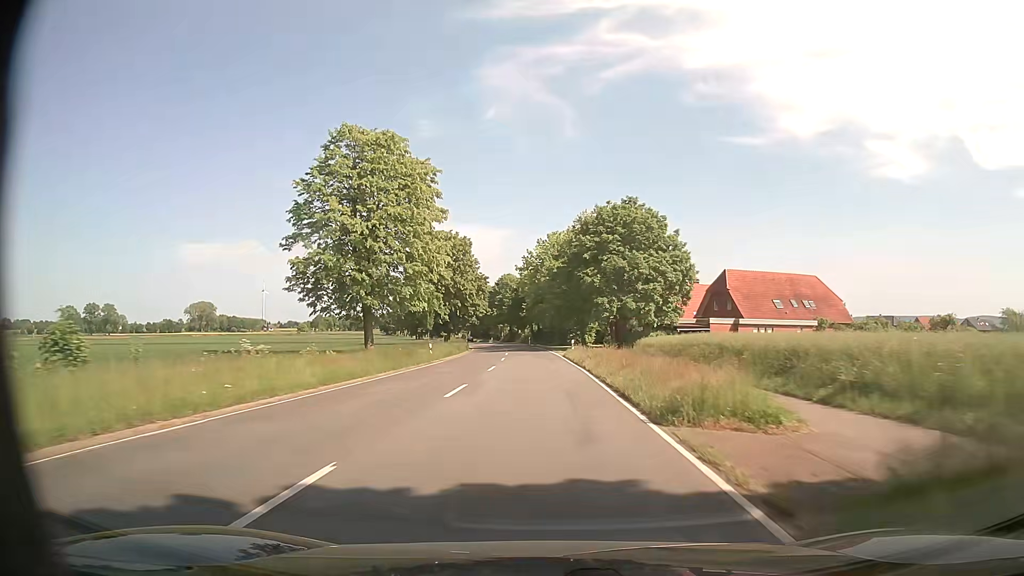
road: secondary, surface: asphalt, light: Day
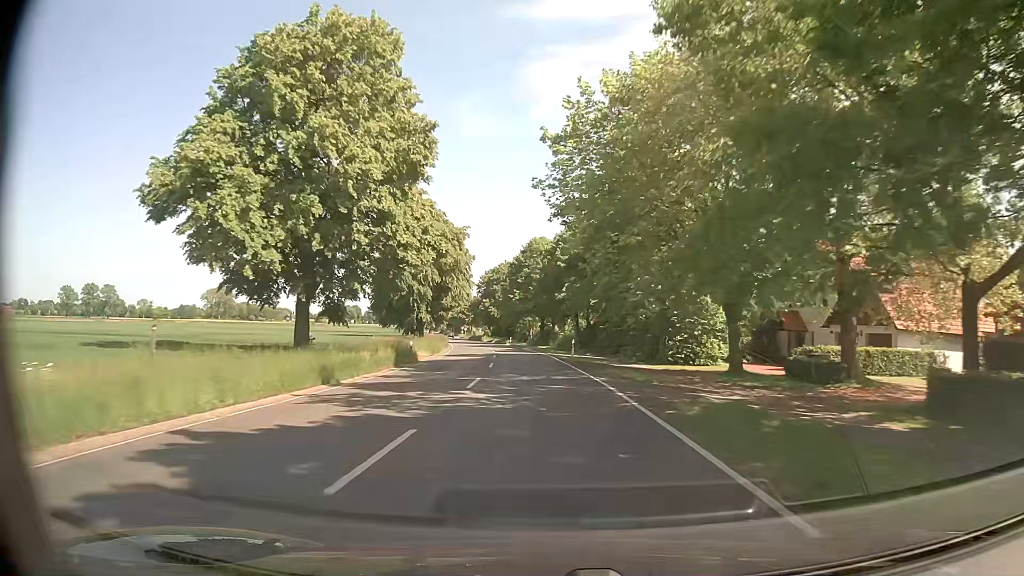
(-1.1, +57.7) m; -3°
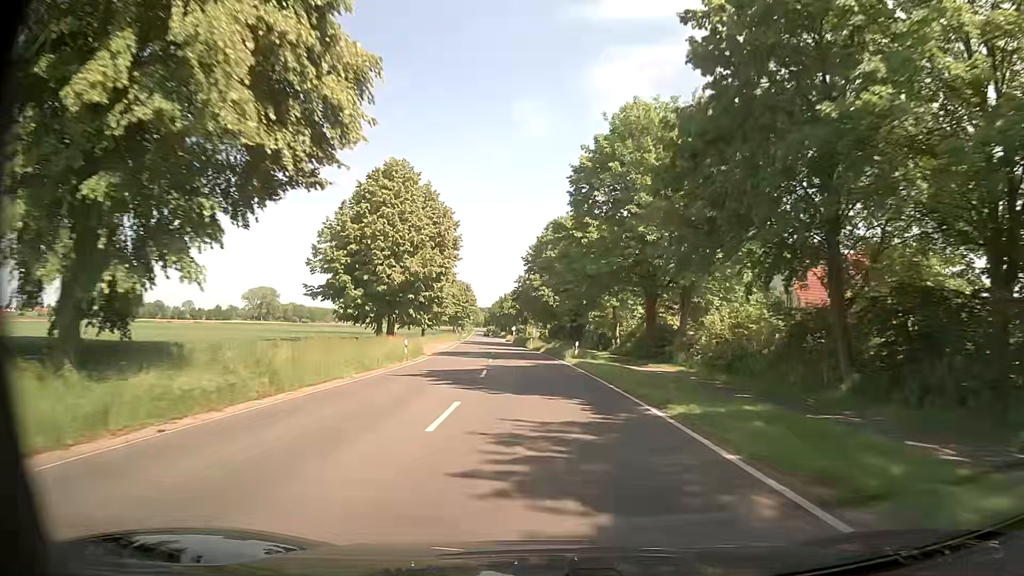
(-2.4, +56.7) m; -5°
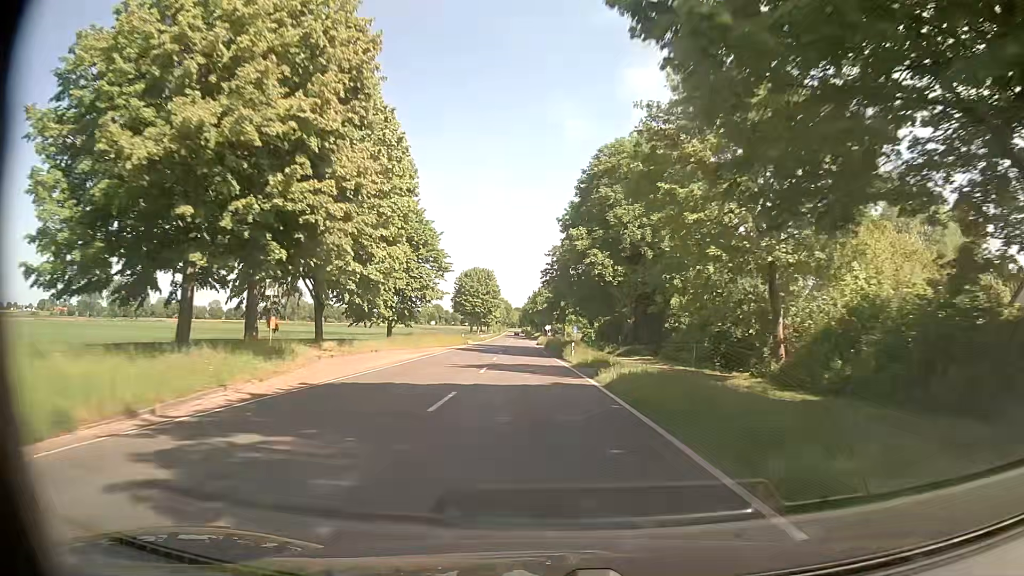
(-1.0, +34.0) m; -4°
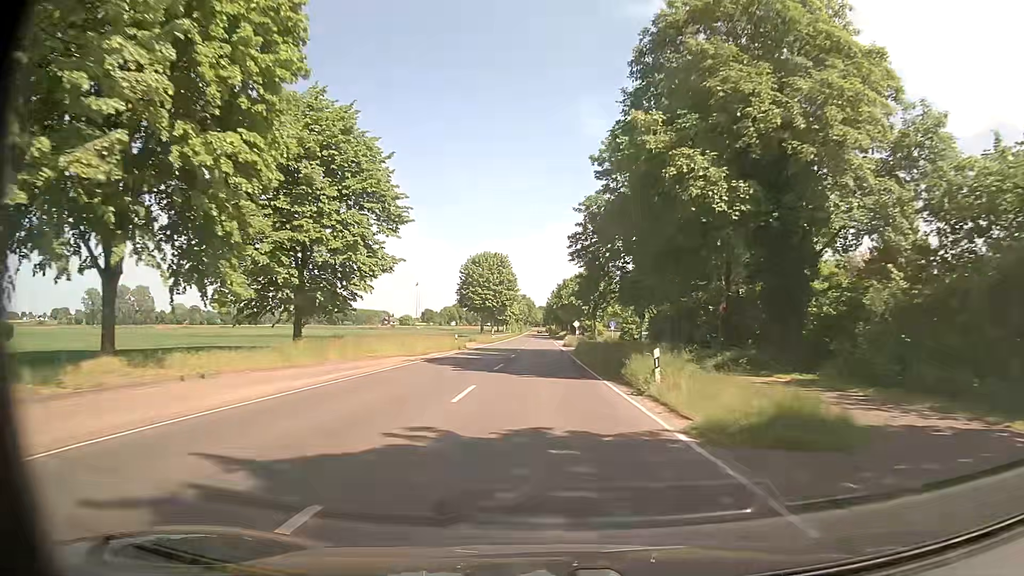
(-0.2, +22.7) m; -1°
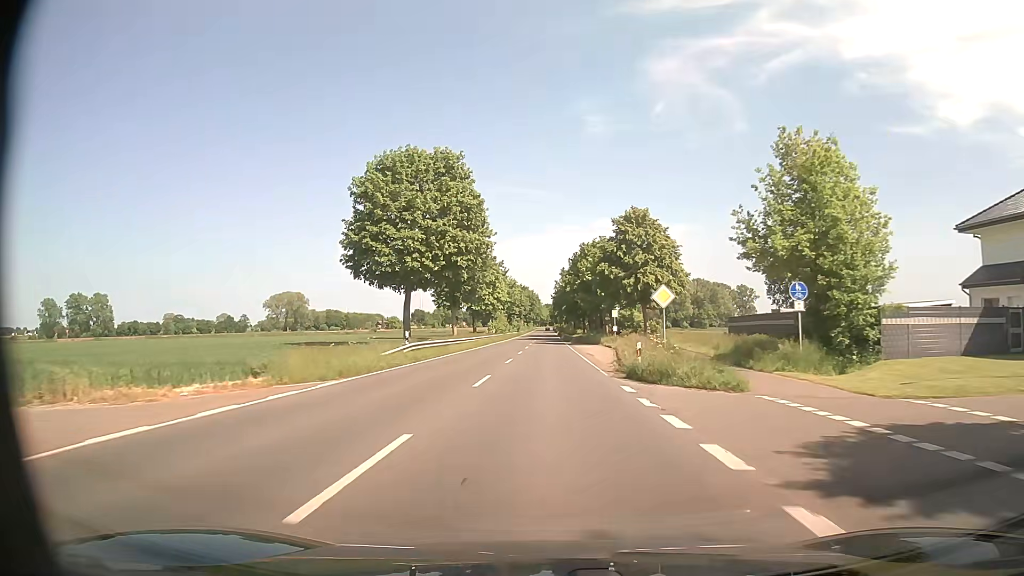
(-0.8, +56.9) m; -1°
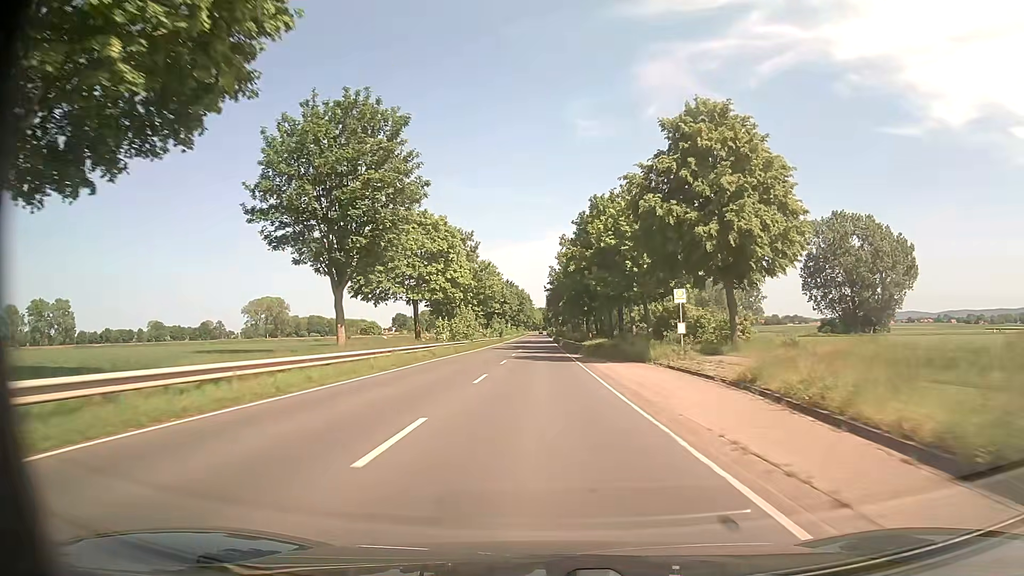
(+0.1, +34.0) m; +1°
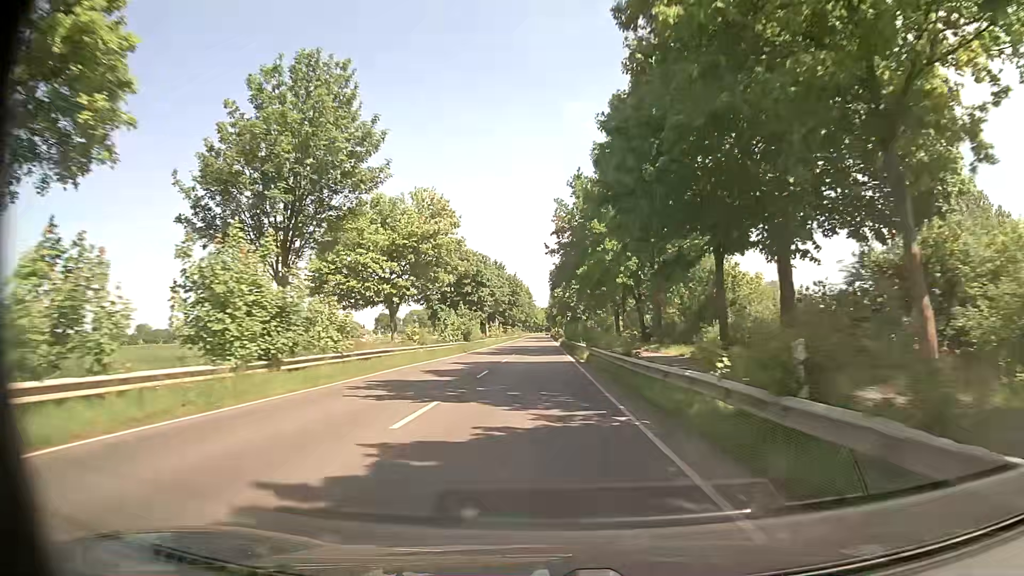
(-0.1, +45.2) m; -1°
(0, +10) (0, +20) (0, +30) (0, +40) (0, +50) (0, +60) (0, +70) (0, +80) (0, +90) (0, +100) m
